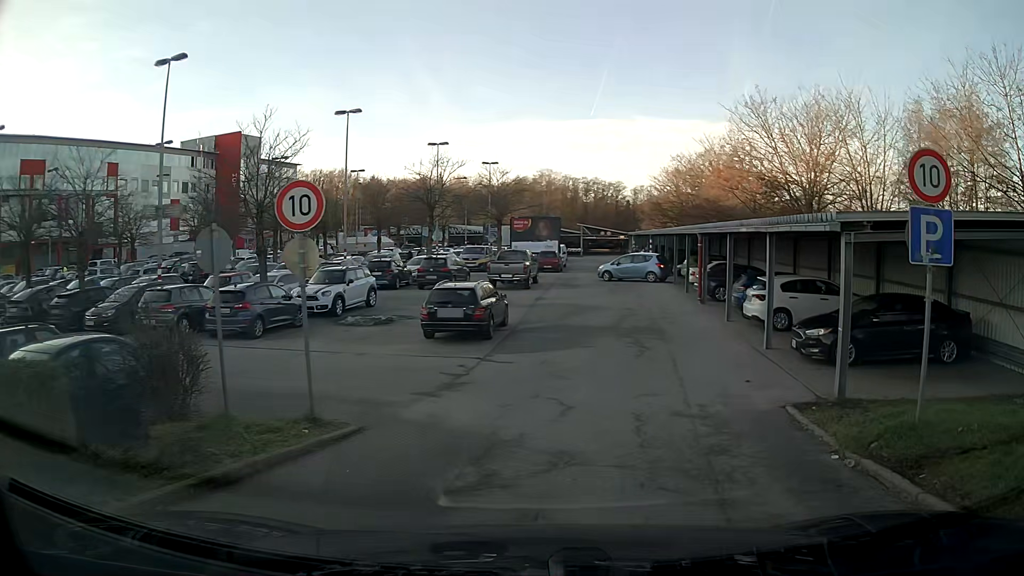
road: service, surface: asphalt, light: Day
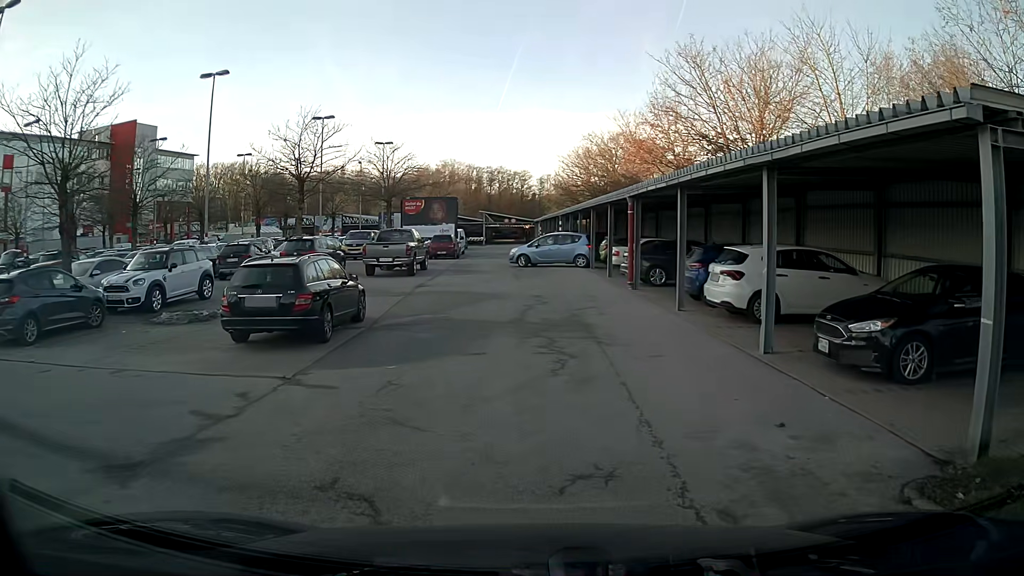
(+0.5, +6.0) m; +7°
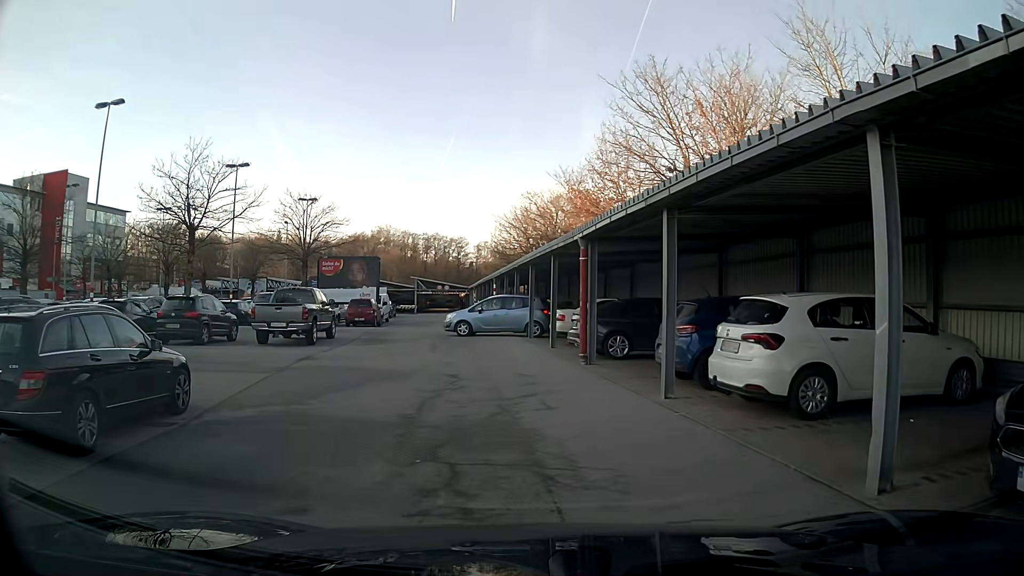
(+0.2, +5.3) m; +4°
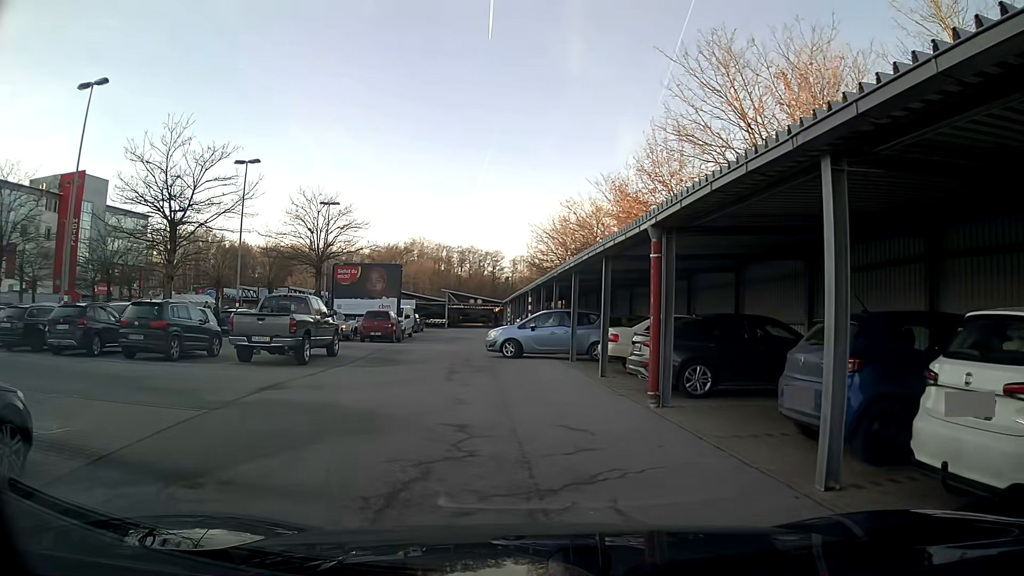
(-0.1, +4.3) m; -4°
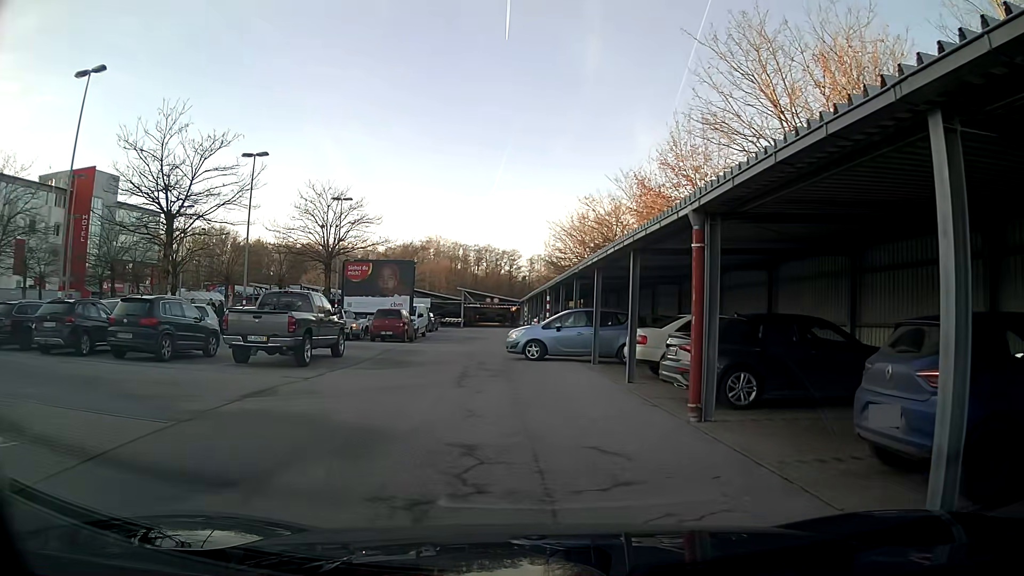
(0.0, +1.4) m; -1°
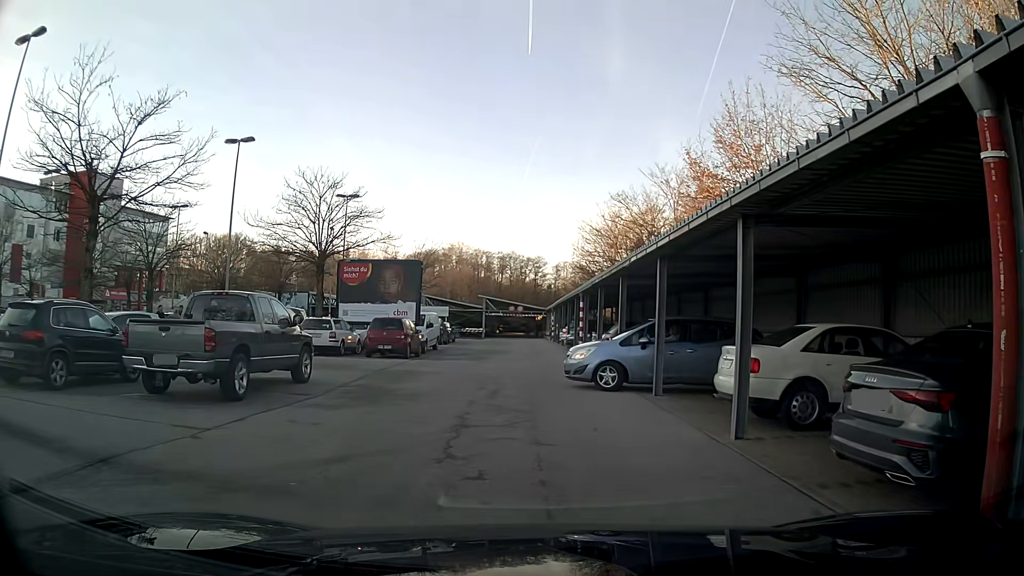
(-0.1, +5.5) m; -1°
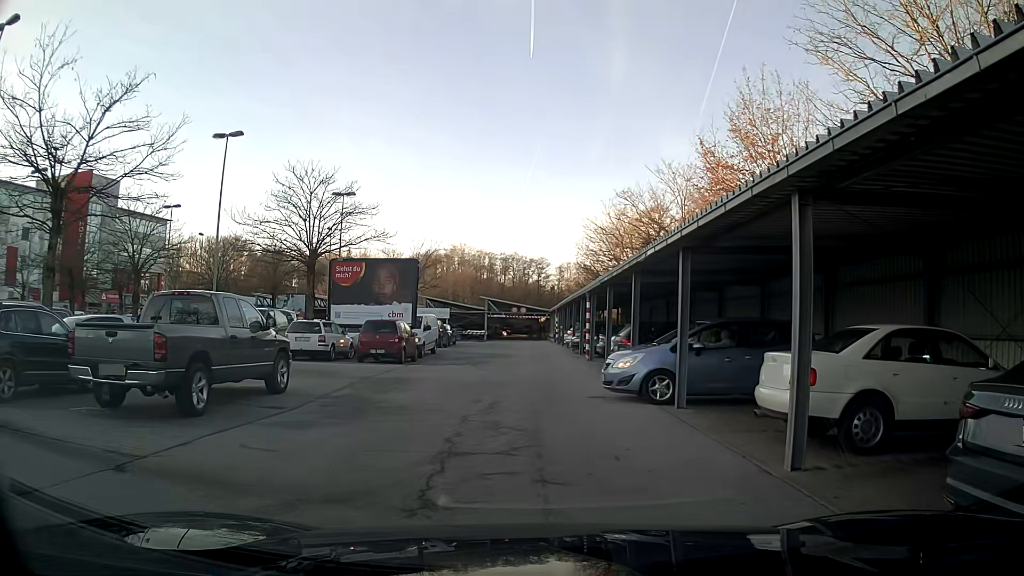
(0.0, +1.7) m; -1°
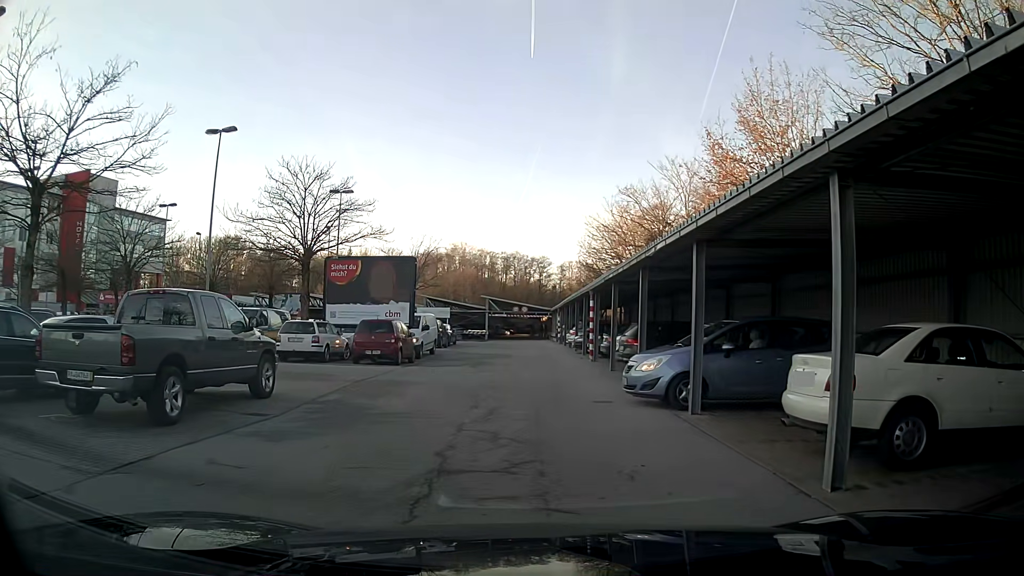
(0.0, +0.9) m; 0°
(0, +10) (-3, +19) (-12, +22) (-22, +23) (-31, +24) (-41, +25) (-51, +26) (-55, +34) (-54, +44) (-53, +54) m
